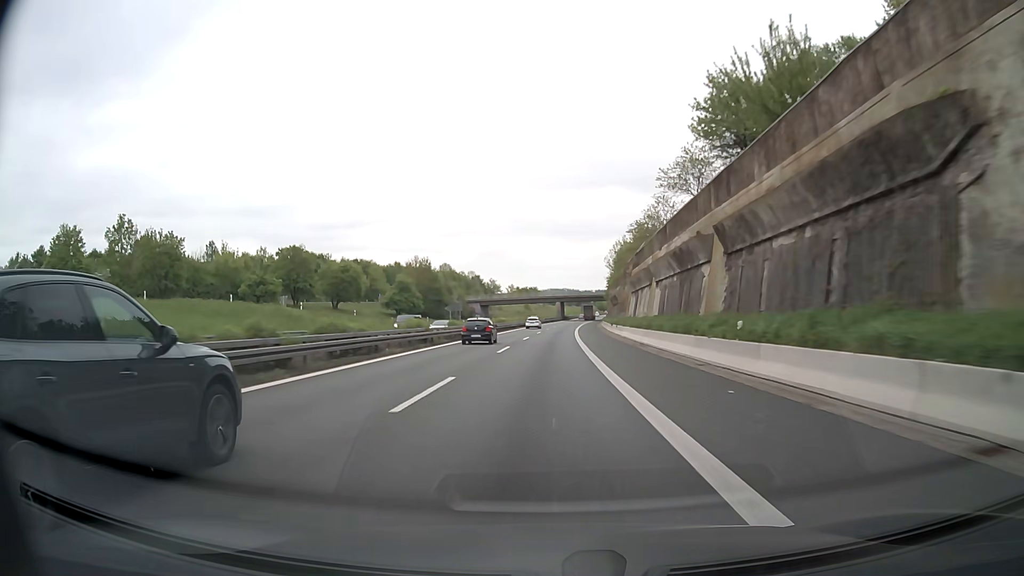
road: motorway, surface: asphalt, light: Day
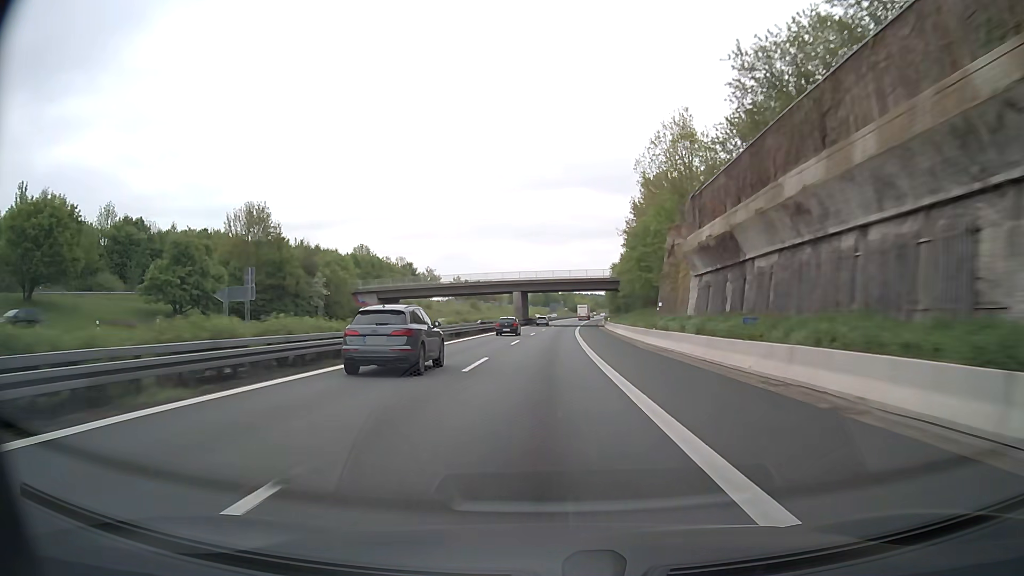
(+2.2, +82.4) m; +3°
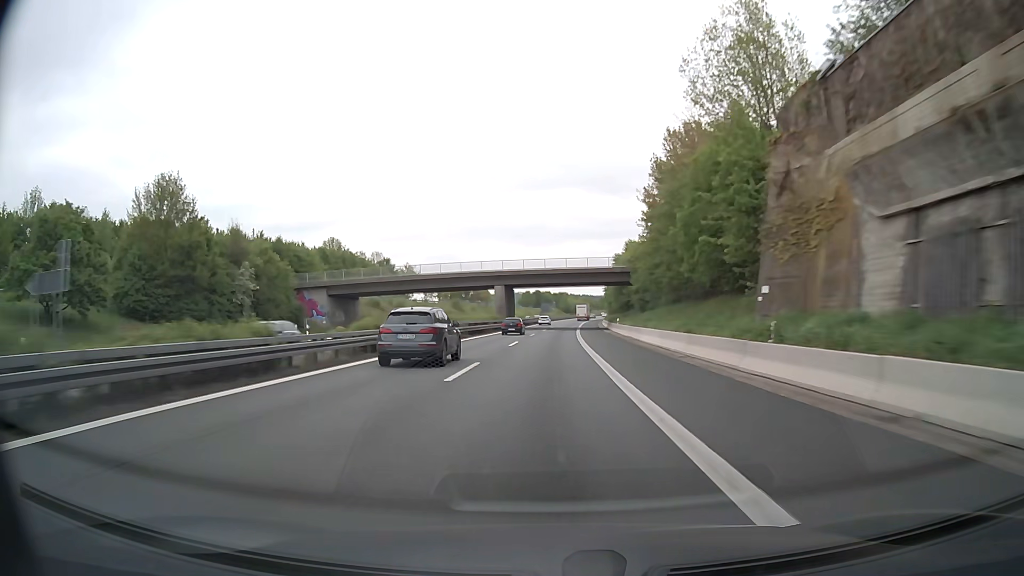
(+0.1, +20.6) m; 0°
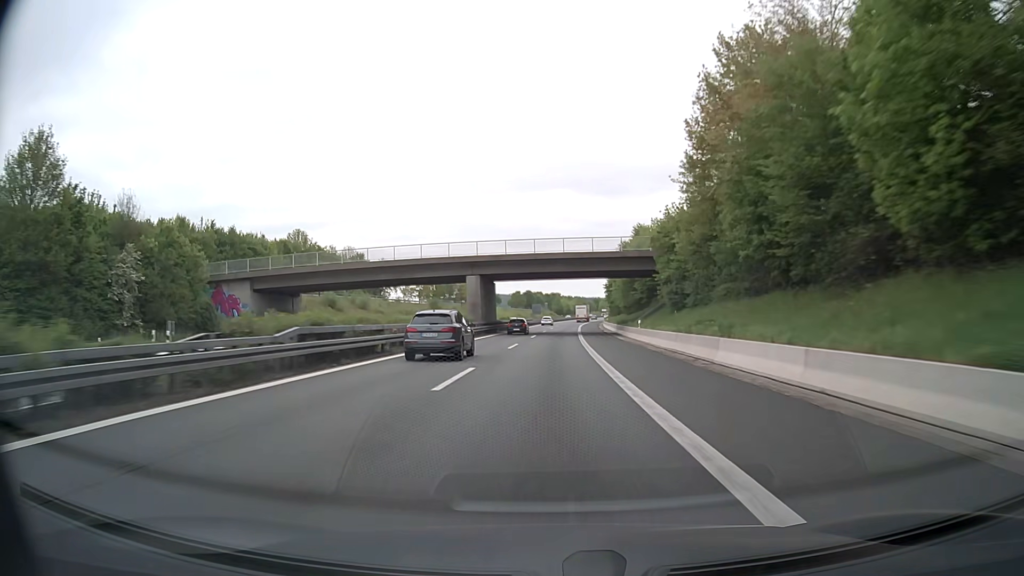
(+0.2, +20.6) m; +1°
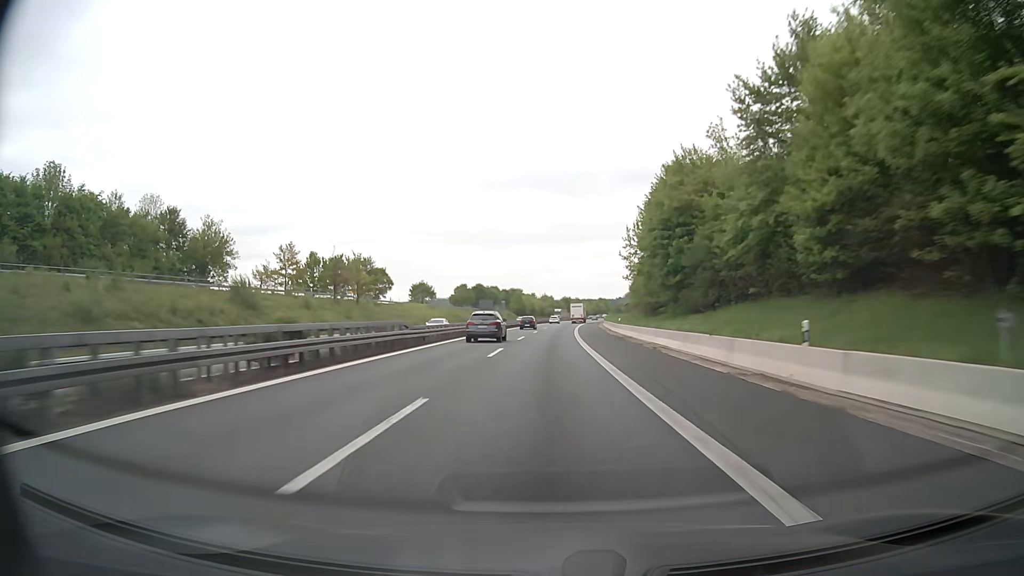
(+2.4, +82.3) m; +3°
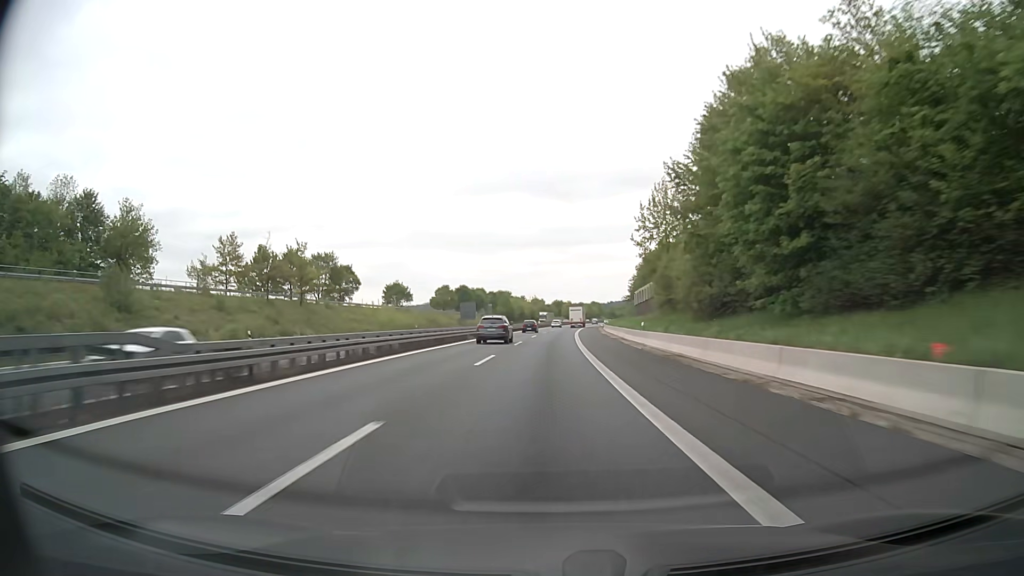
(+0.2, +20.6) m; +1°
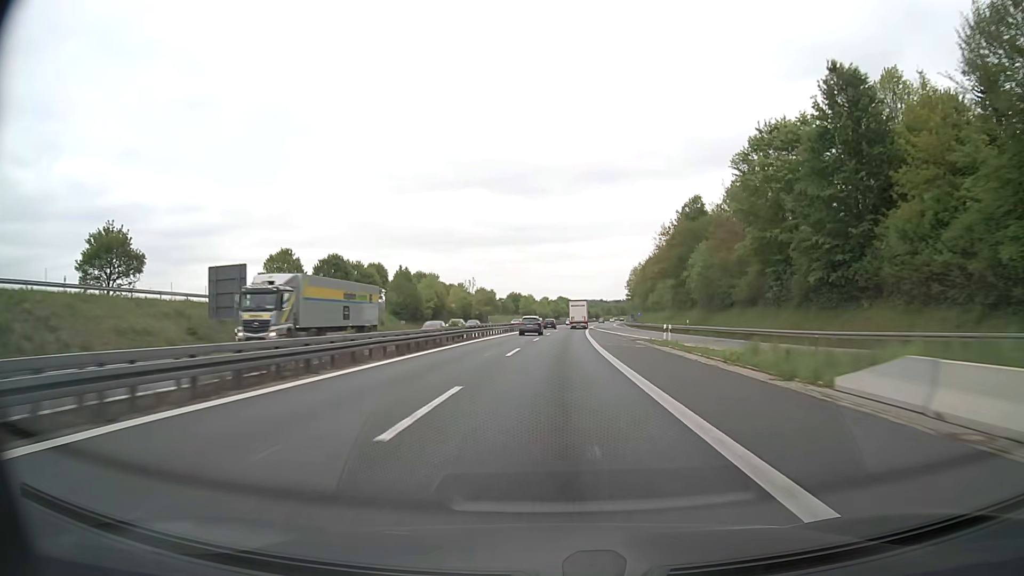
(+3.2, +102.9) m; +3°
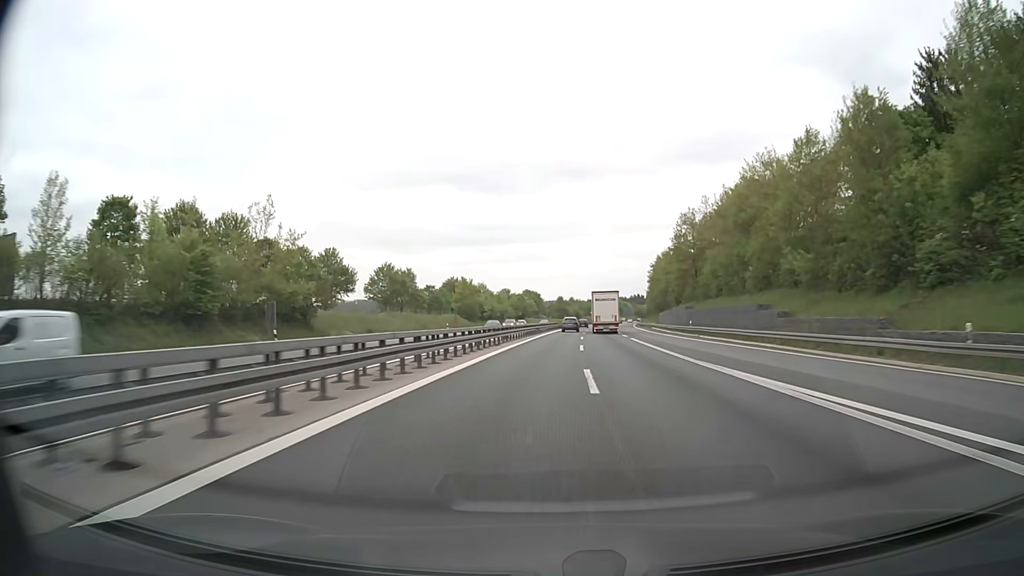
(+2.1, +103.0) m; +3°
(0, +10) (0, +20) (0, +30) (+1, +40) (+1, +50) (+2, +60) (+2, +70) (+3, +80) (+3, +90) (+4, +100) m
